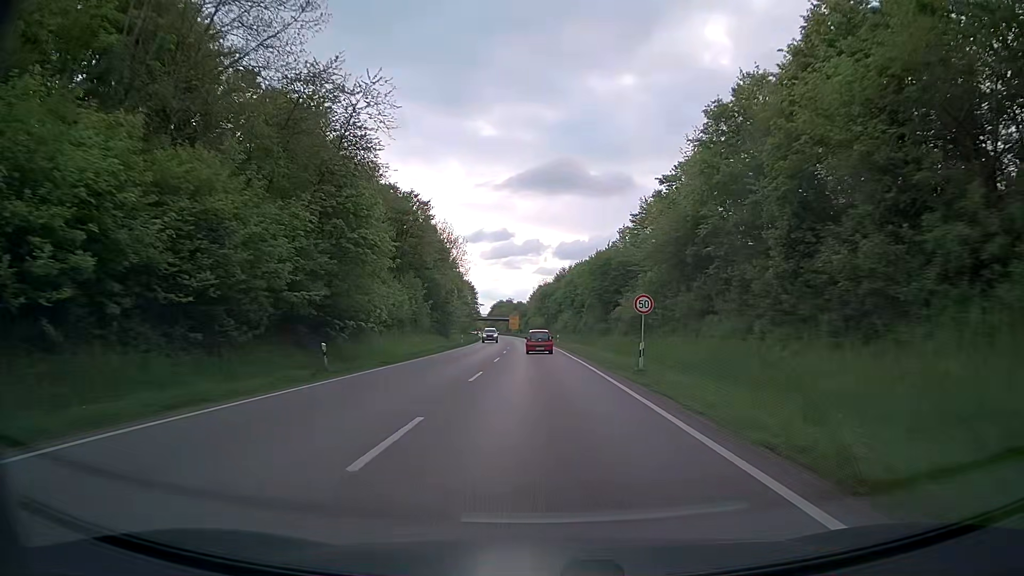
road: trunk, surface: asphalt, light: Day
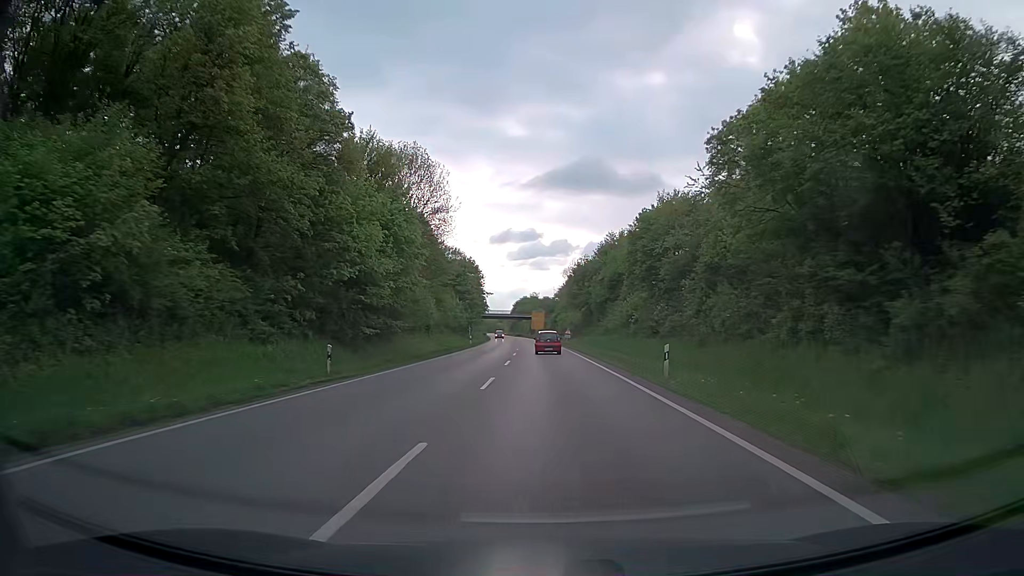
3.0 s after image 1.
(-1.1, +50.2) m; -2°
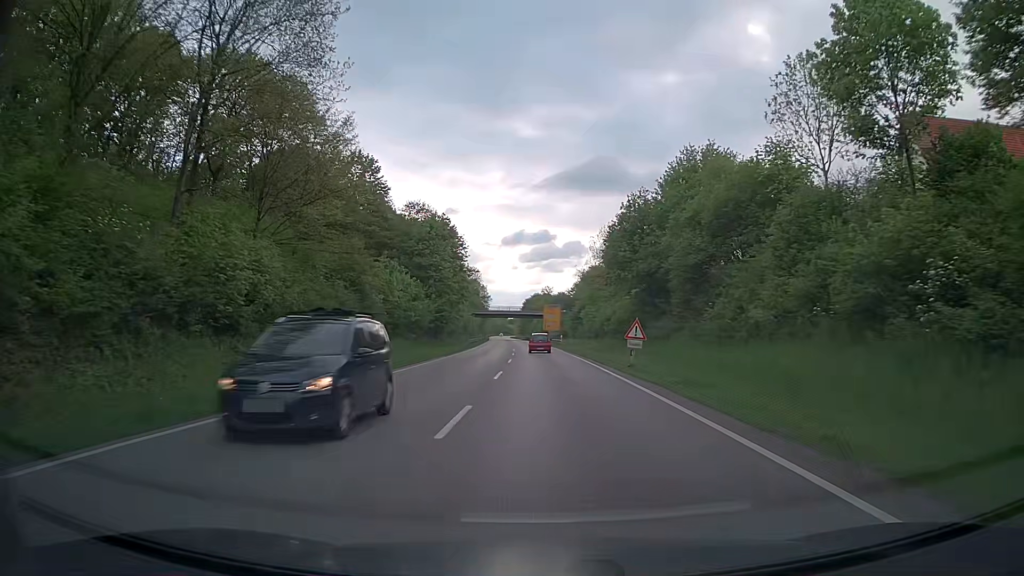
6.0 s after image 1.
(-0.4, +43.4) m; -1°
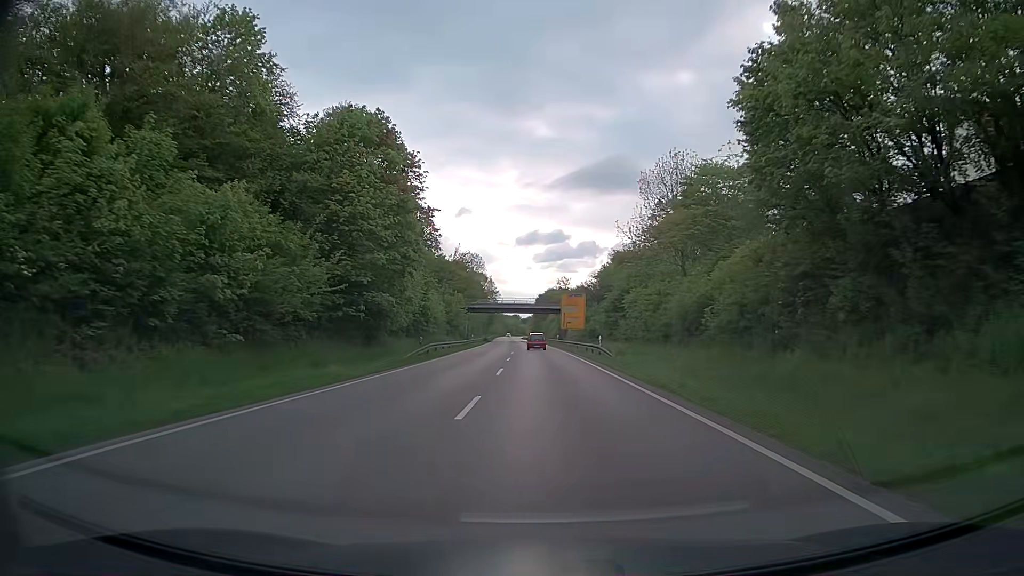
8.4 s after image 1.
(-0.4, +34.3) m; -2°
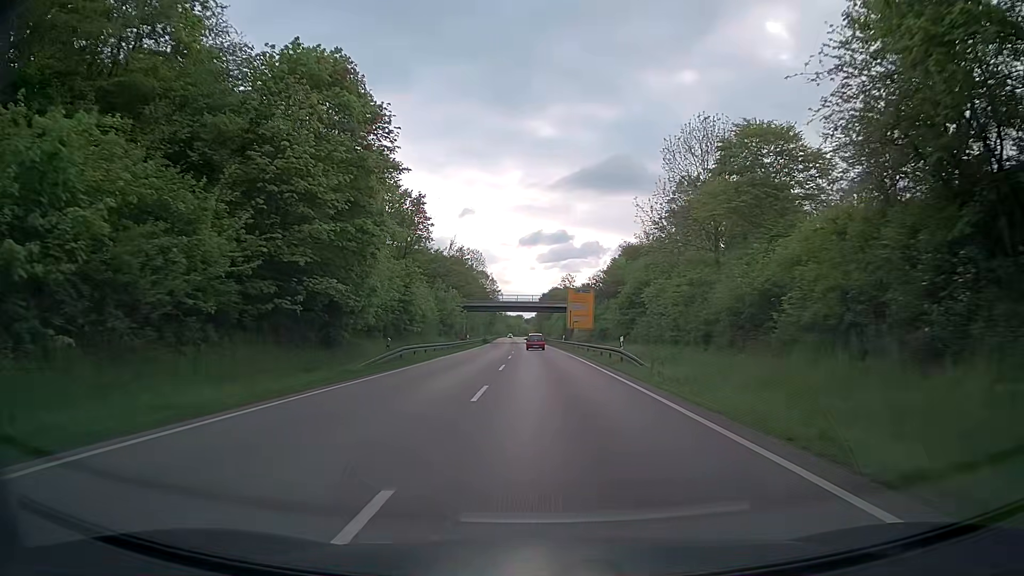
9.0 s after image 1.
(0.0, +9.0) m; 0°
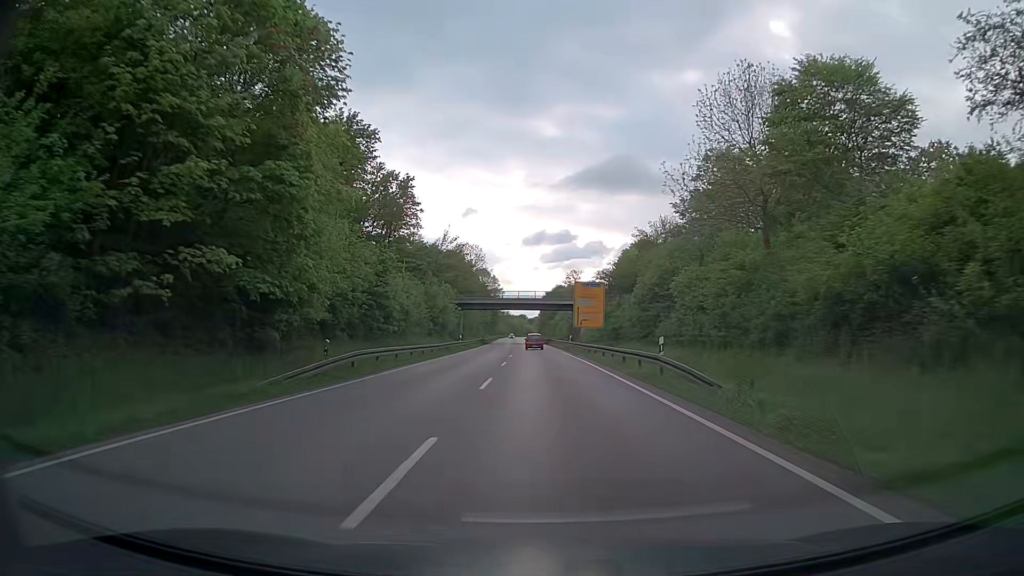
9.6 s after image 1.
(0.0, +9.1) m; -1°
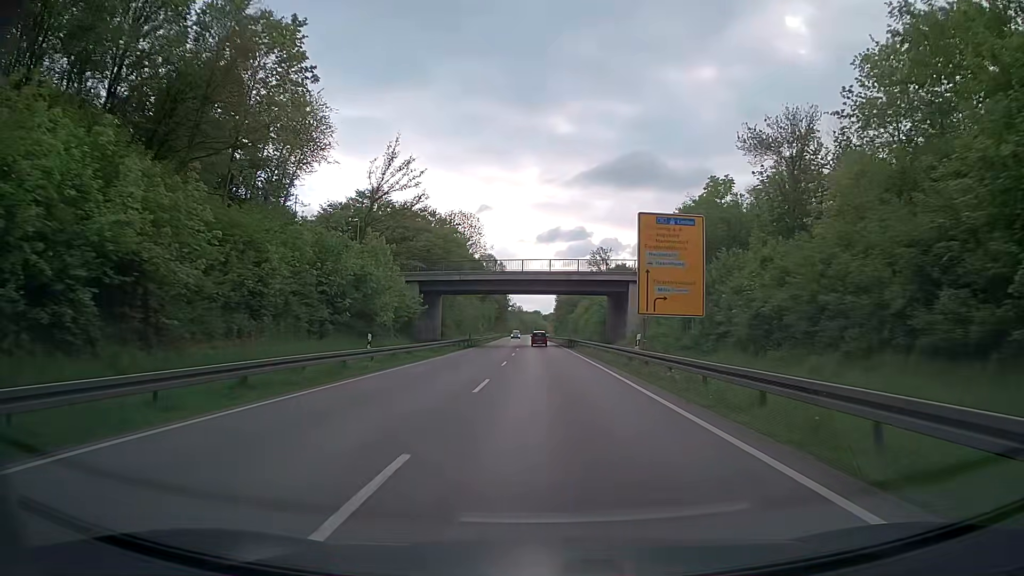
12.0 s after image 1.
(-0.3, +37.5) m; -1°
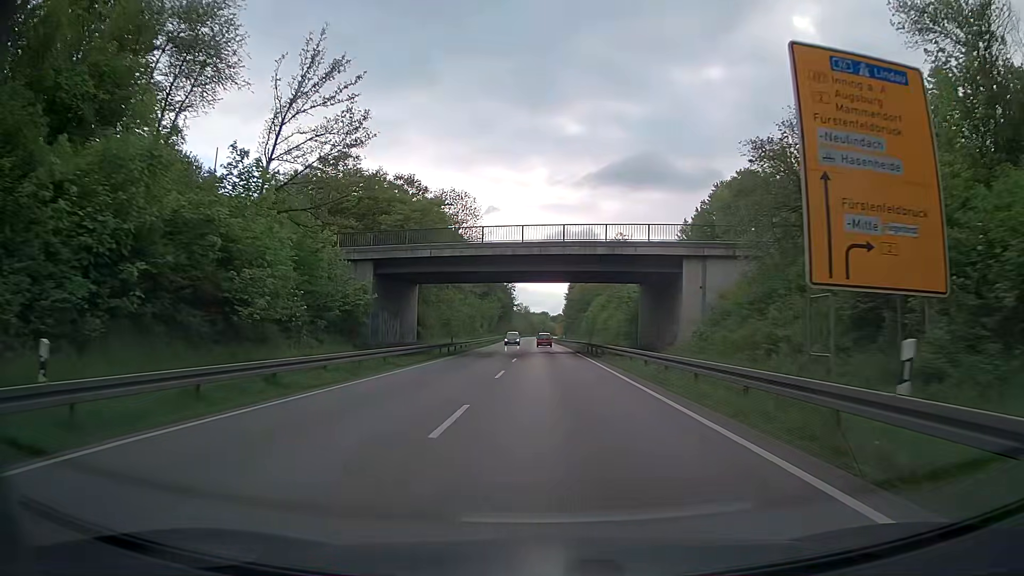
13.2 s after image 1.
(-0.1, +18.7) m; -1°
